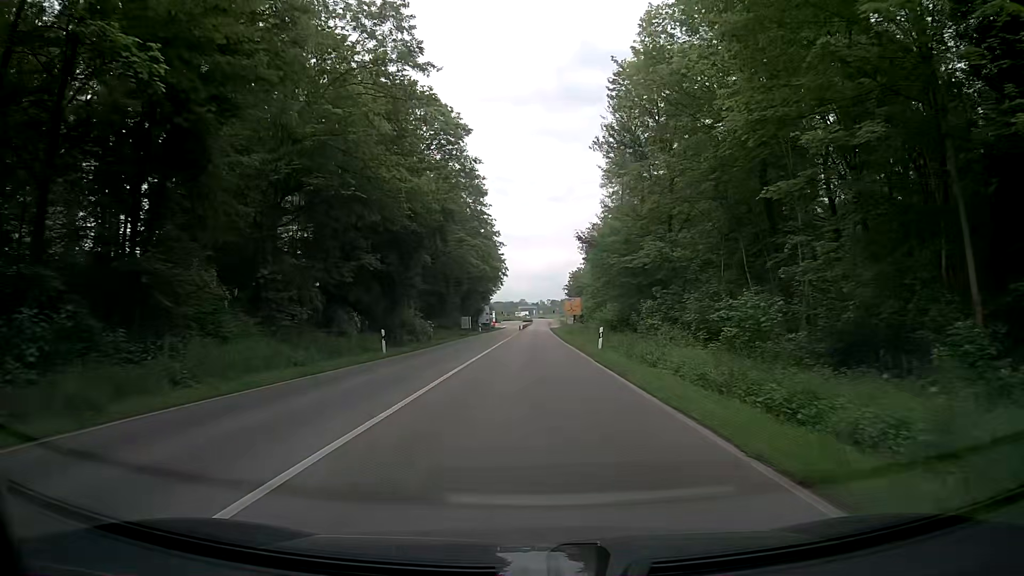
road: tertiary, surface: asphalt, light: Day
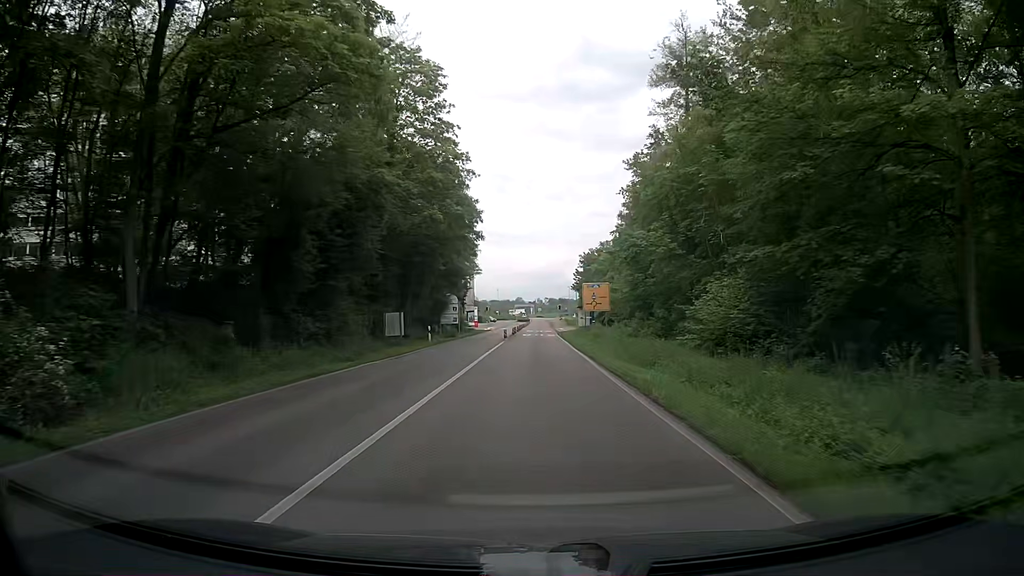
(+0.4, +37.7) m; +1°
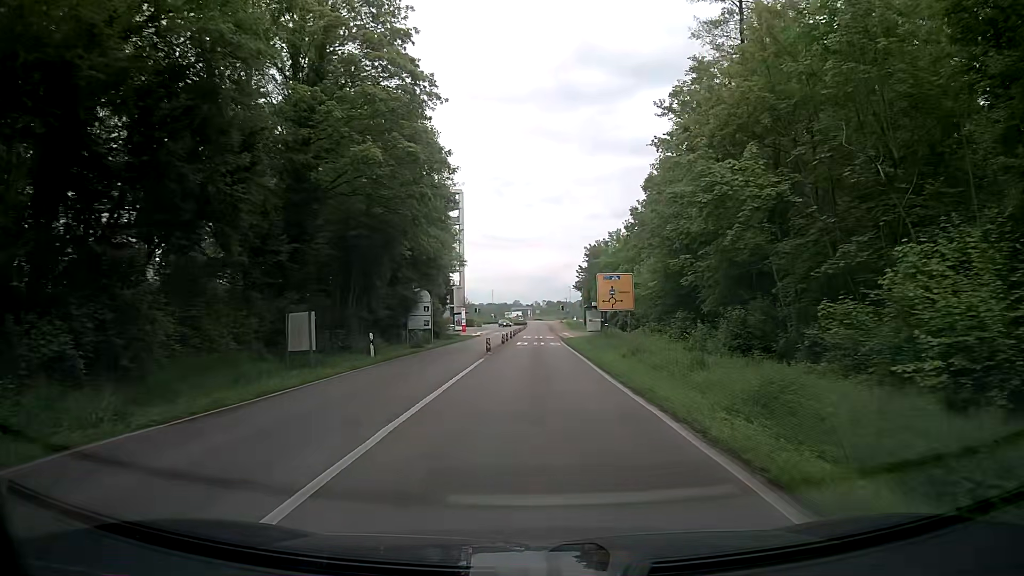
(0.0, +14.7) m; -1°
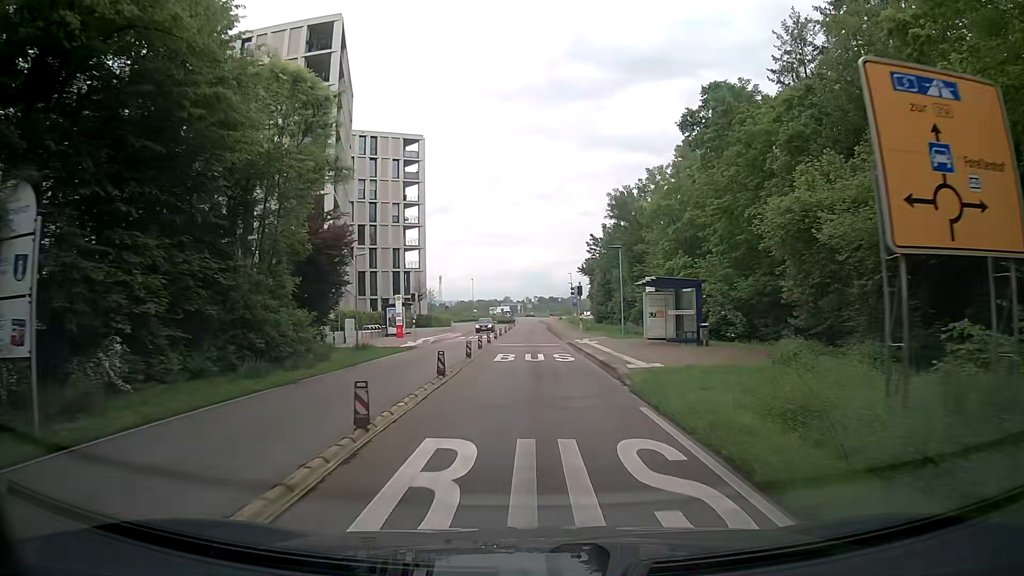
(+0.6, +36.4) m; +1°
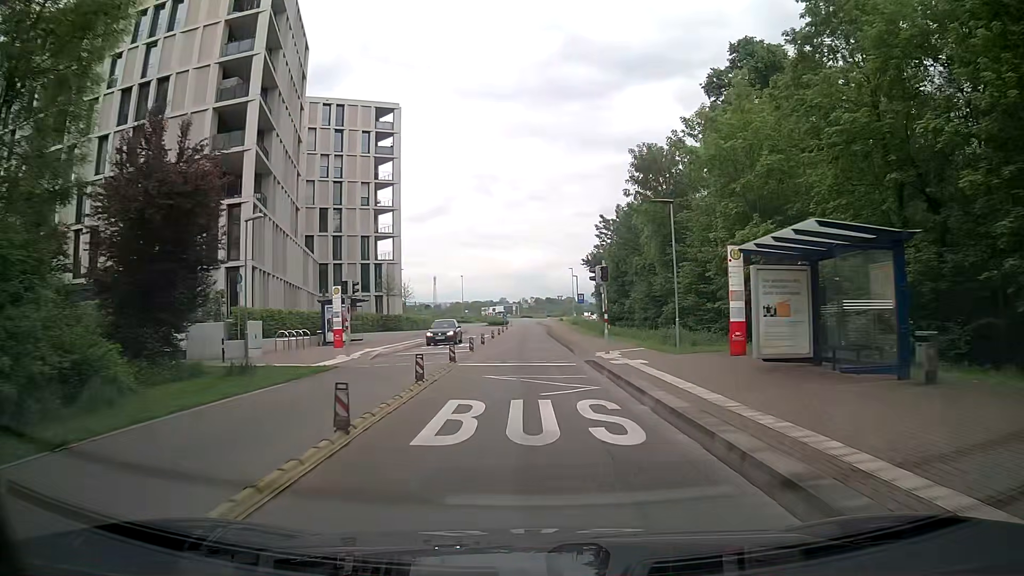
(+0.2, +14.4) m; 0°
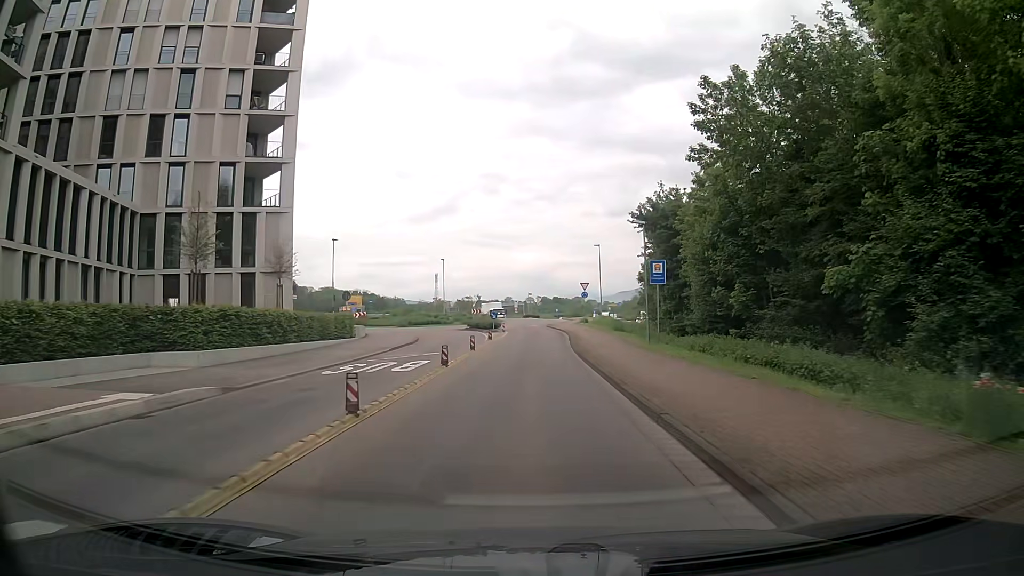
(+0.2, +35.3) m; -1°
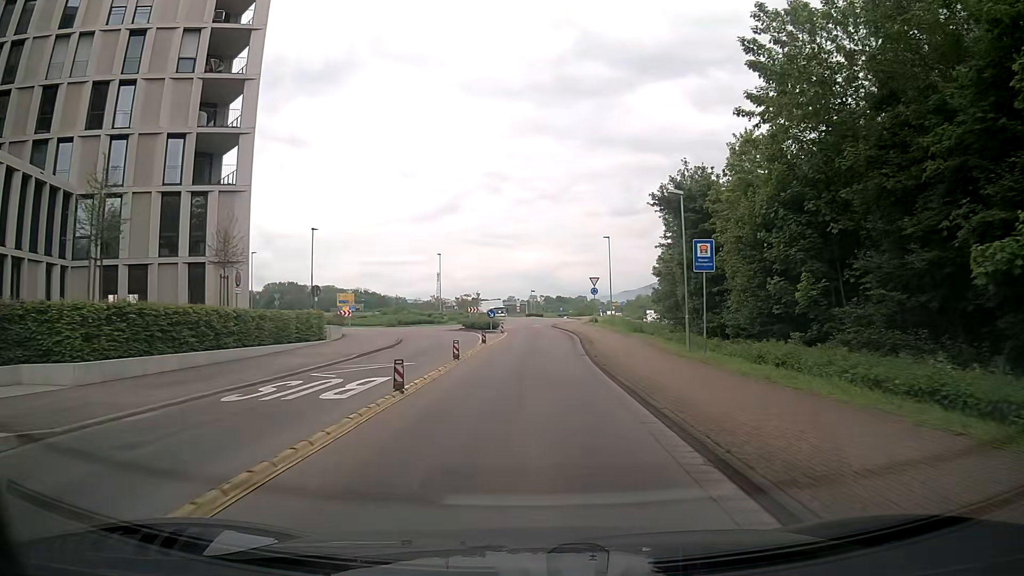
(0.0, +6.6) m; +1°
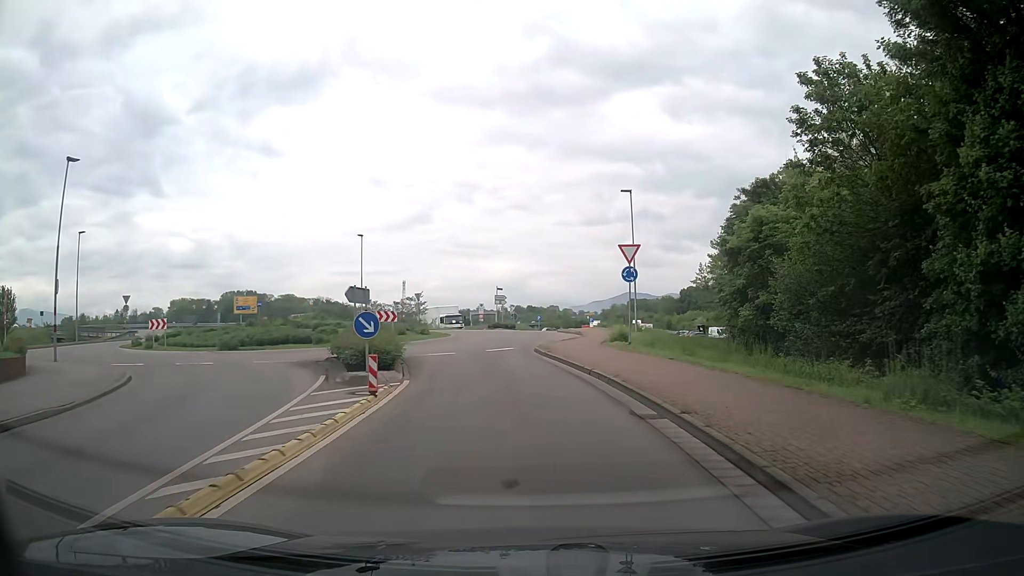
(0.0, +28.8) m; +2°
(0, +10) (-1, +20) (-2, +30) (-1, +40) (-4, +49) (-13, +54) (-22, +57) (-31, +63) (-39, +69) (-47, +74) m
